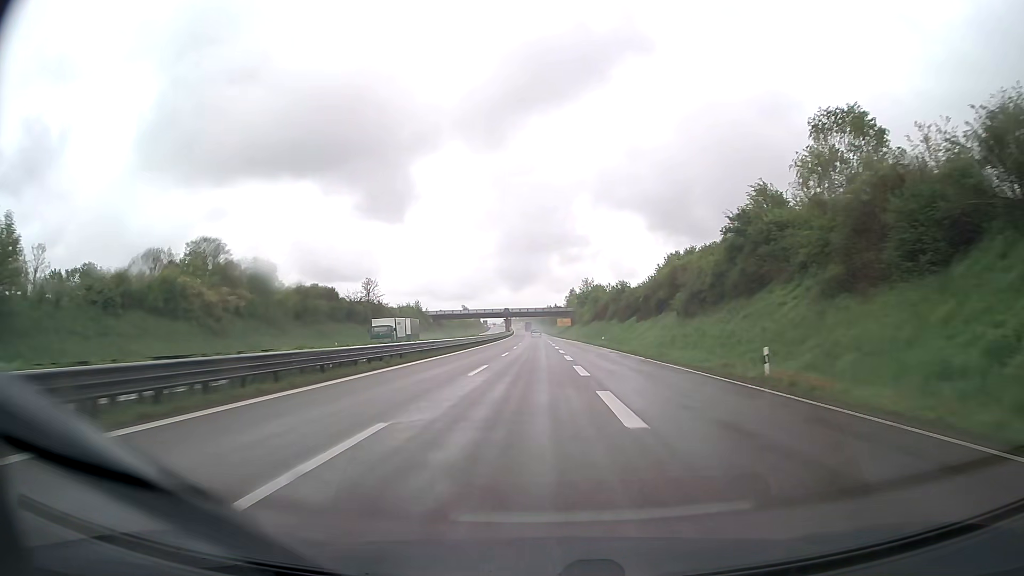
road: trunk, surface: asphalt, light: Day
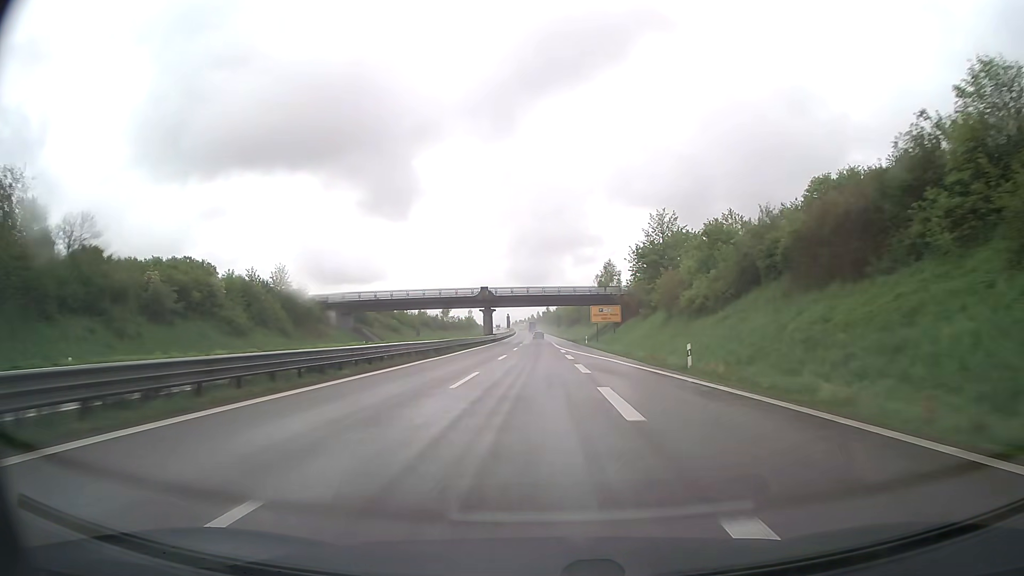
(-0.8, +94.9) m; -1°
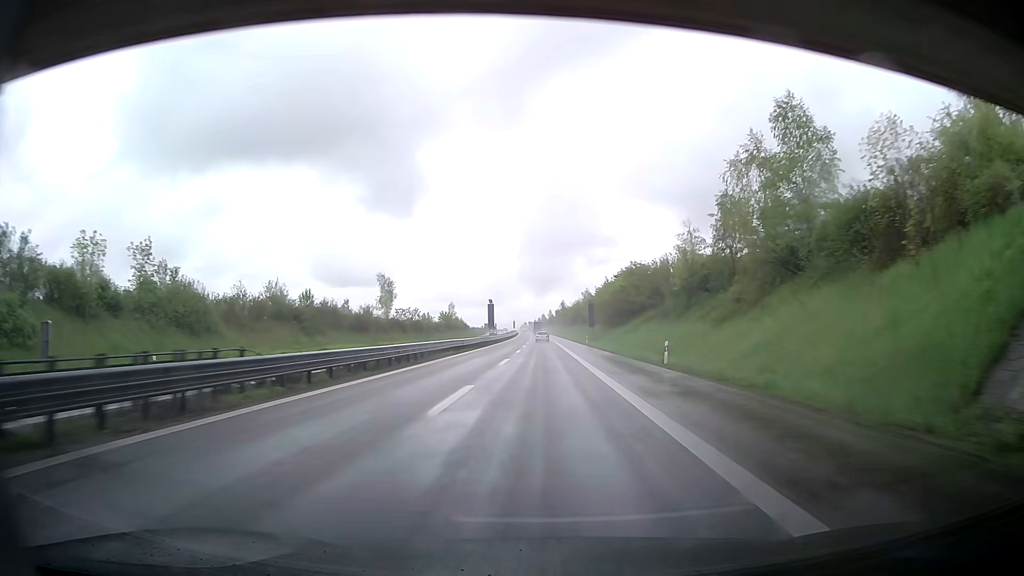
(-1.0, +95.3) m; -1°
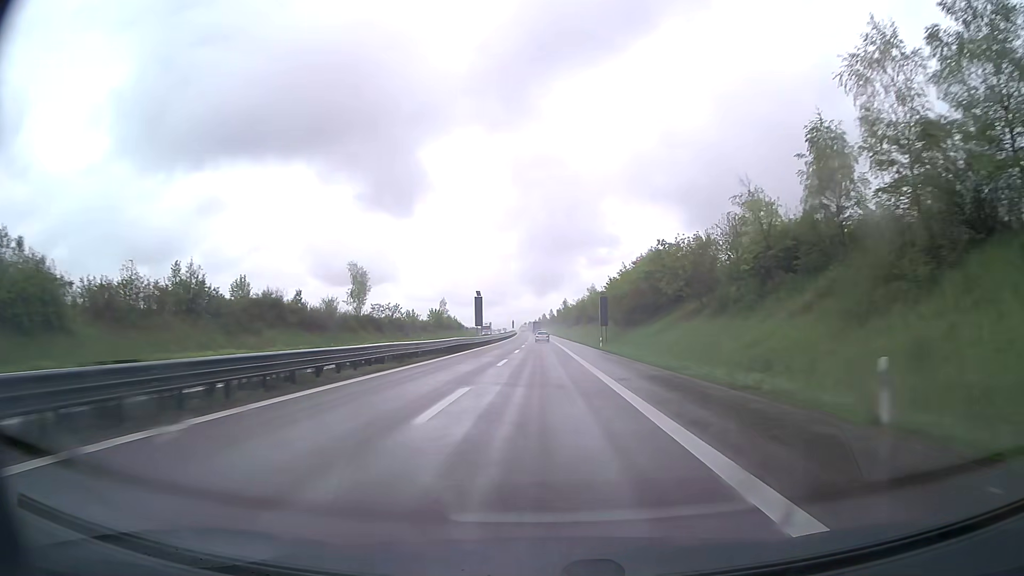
(-0.1, +19.1) m; +1°
(0, +10) (0, +20) (0, +30) (-1, +40) (-1, +50) (-1, +60) (-1, +70) (-2, +80) (-2, +90) (-2, +100) m
